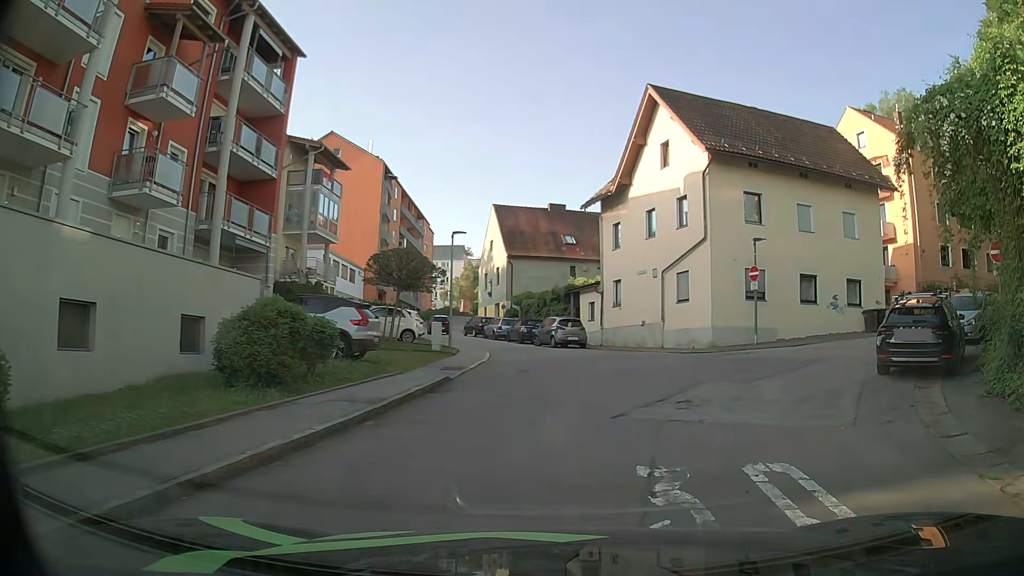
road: residential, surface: asphalt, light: Day
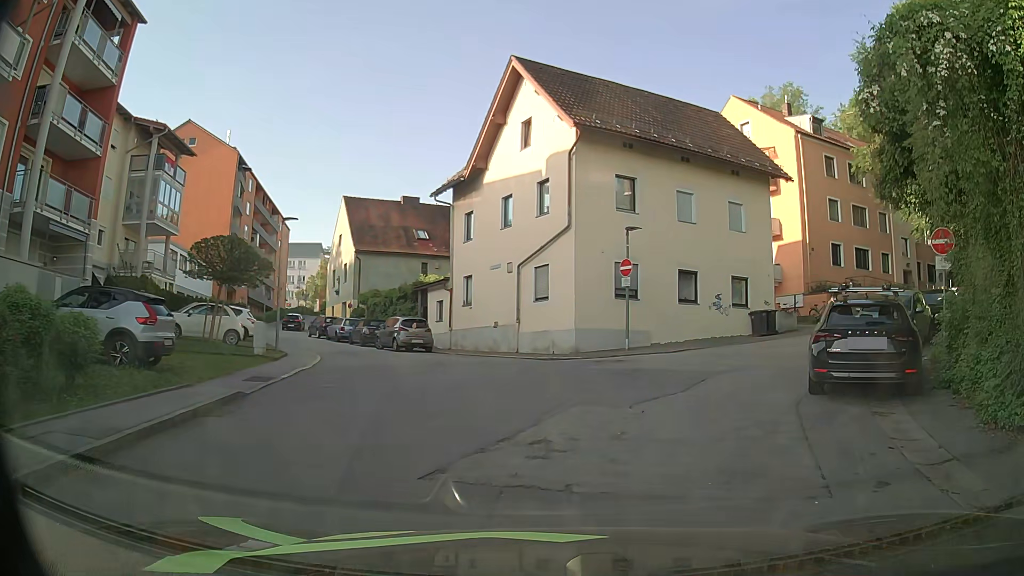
(+0.4, +3.6) m; +11°
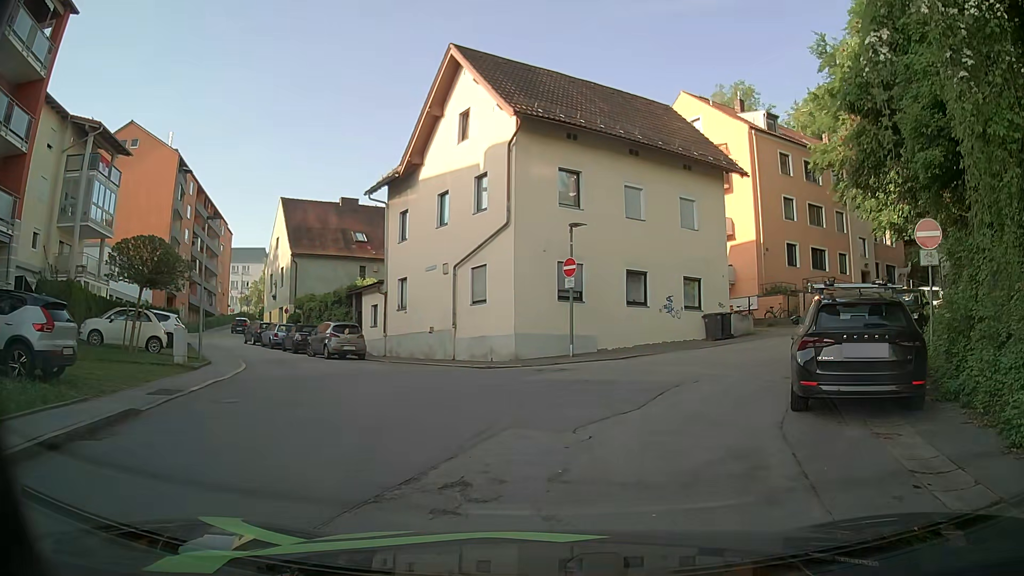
(+0.1, +1.8) m; +5°
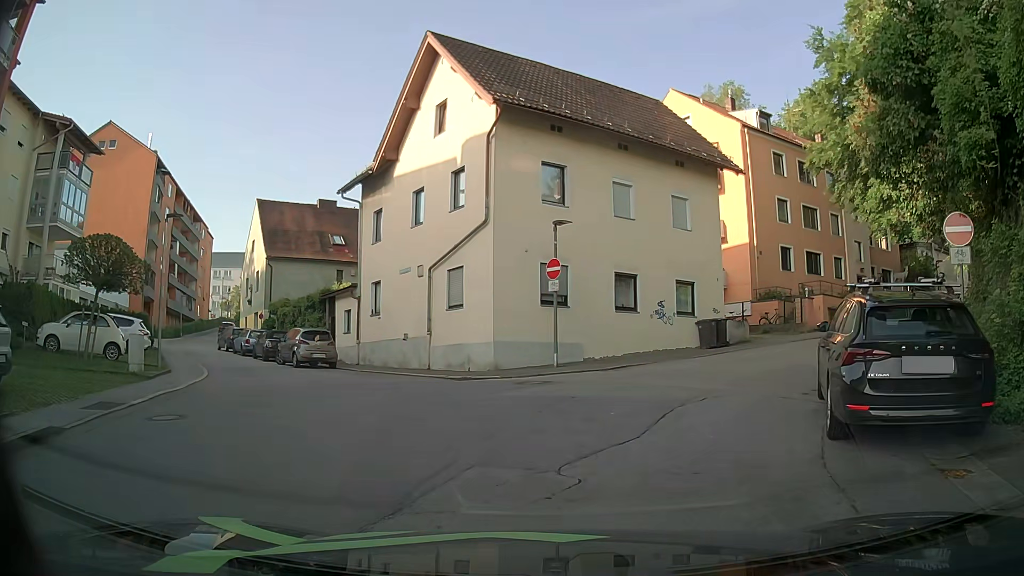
(+0.1, +1.7) m; +1°
